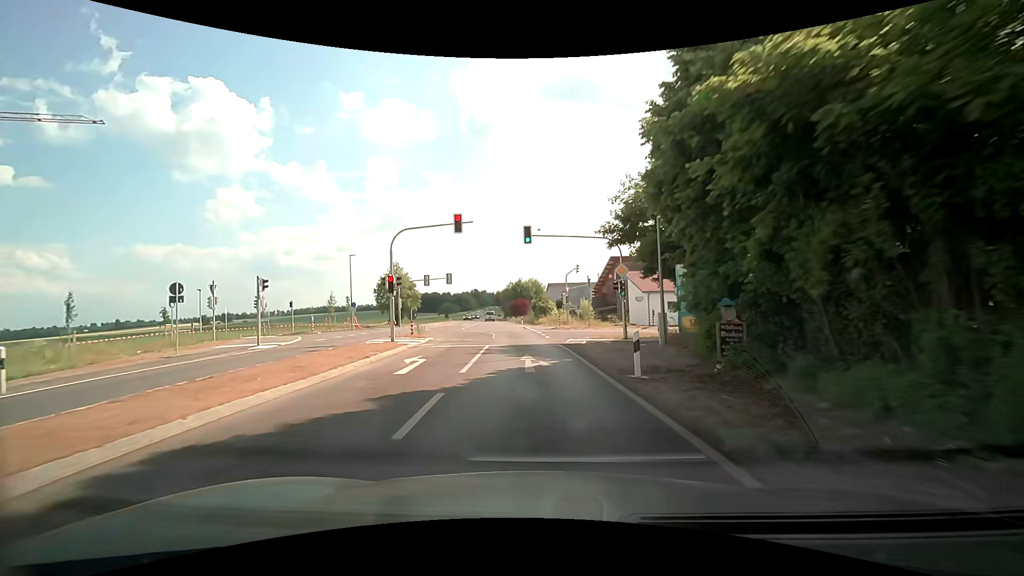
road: secondary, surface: asphalt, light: Day
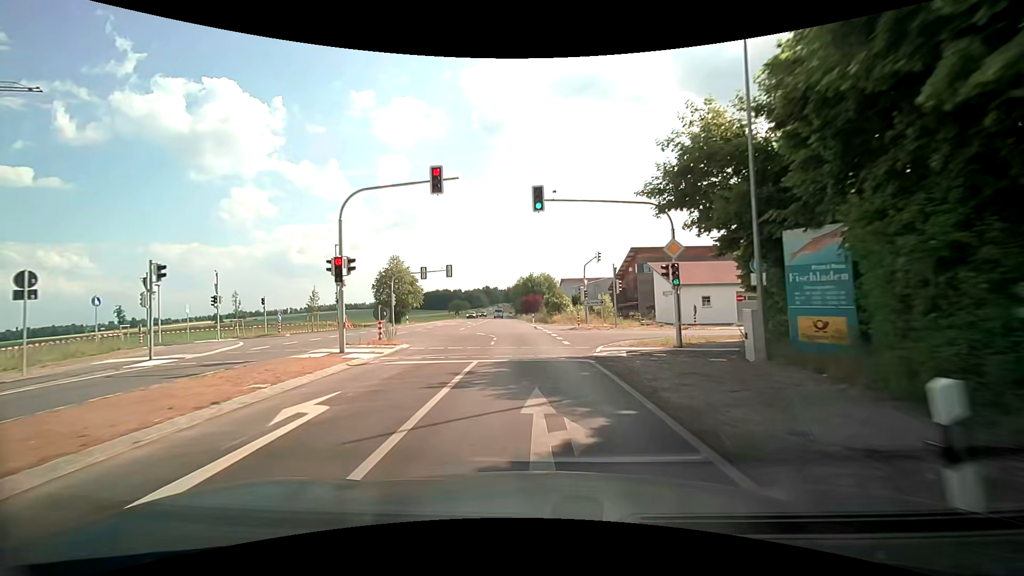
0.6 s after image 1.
(0.0, +7.9) m; 0°
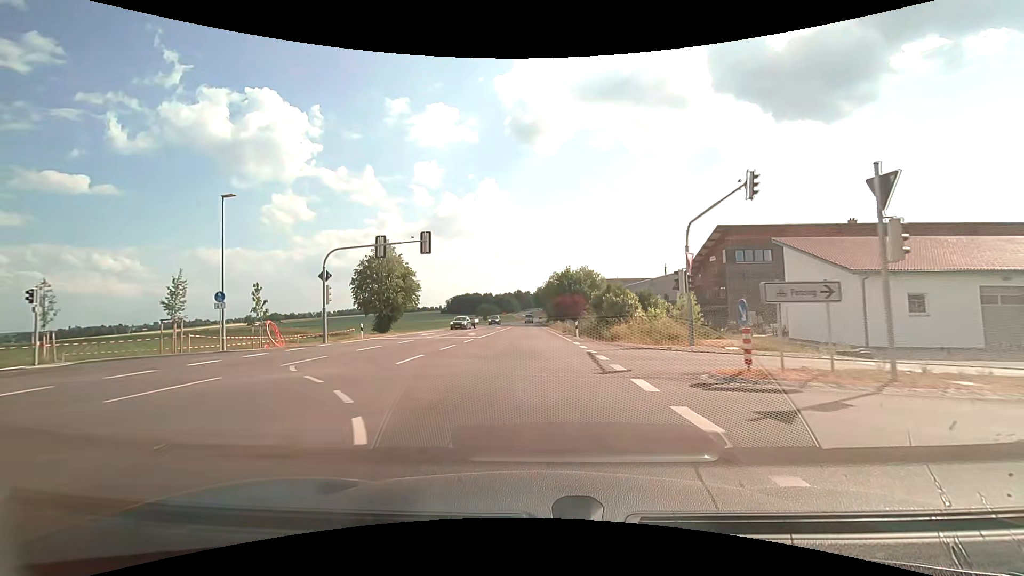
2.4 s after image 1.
(-1.0, +23.9) m; -5°
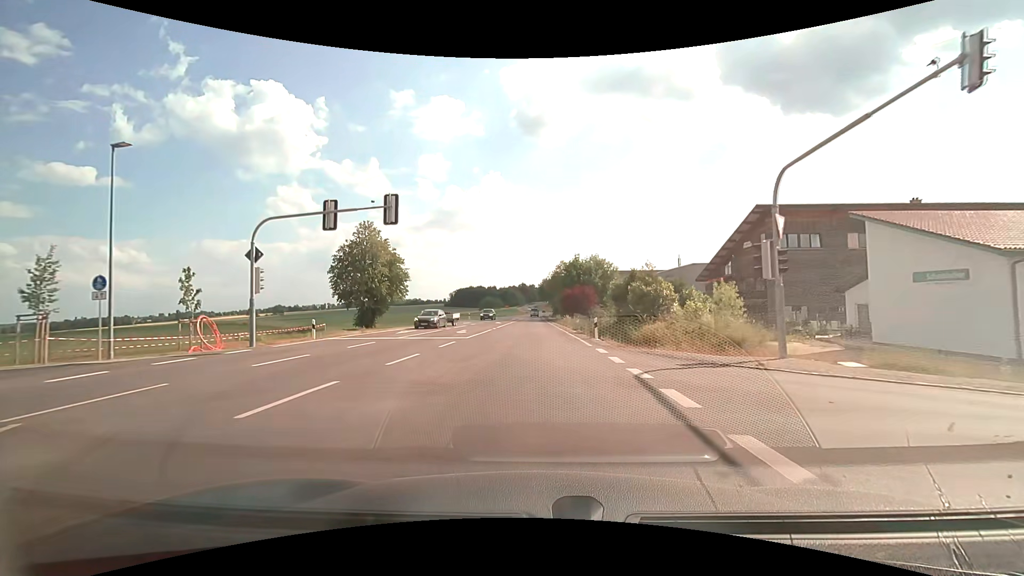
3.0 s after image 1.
(0.0, +8.0) m; -1°
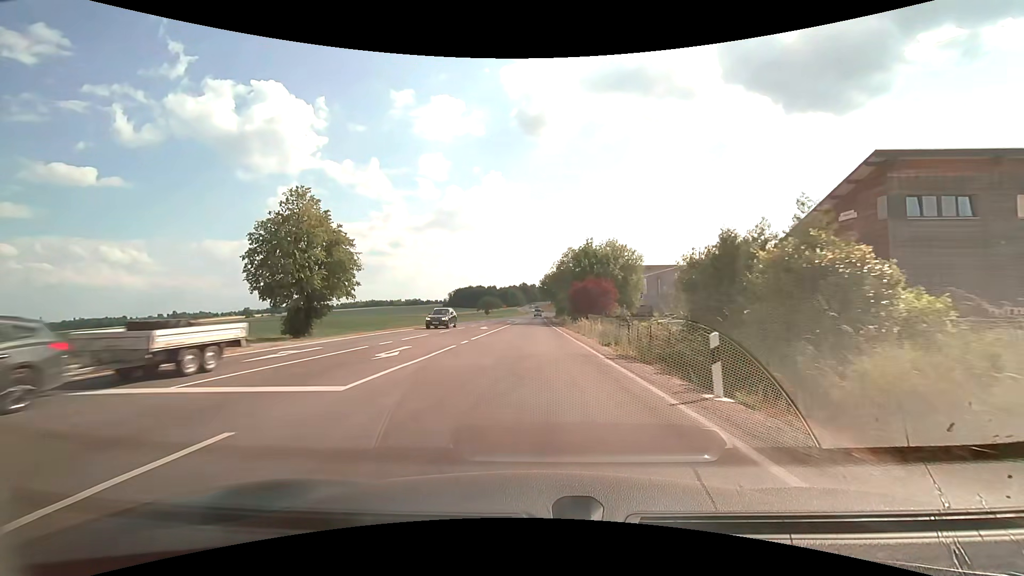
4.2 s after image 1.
(0.0, +15.9) m; 0°
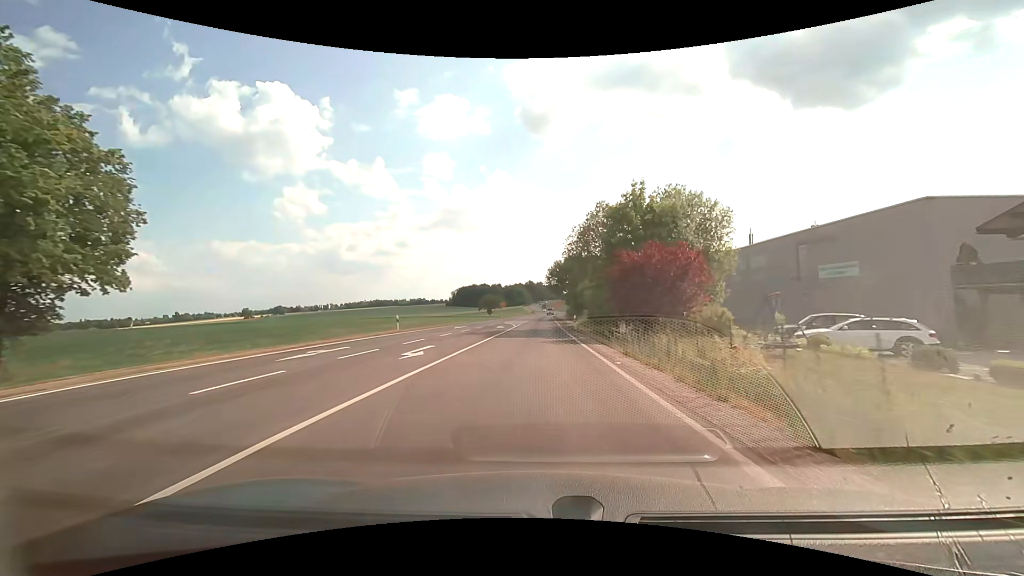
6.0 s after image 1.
(-0.1, +23.9) m; -1°
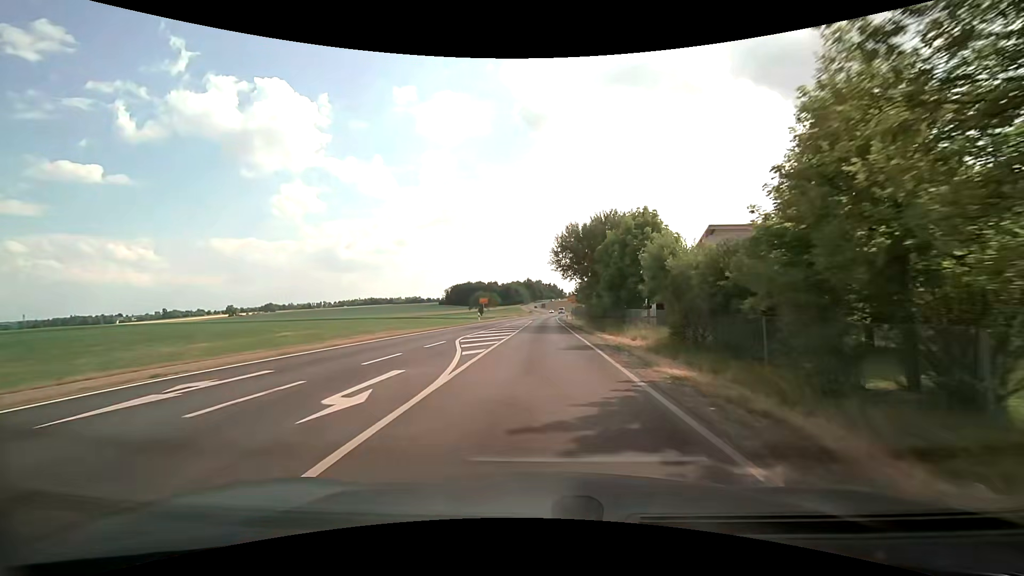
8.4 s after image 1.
(-0.1, +31.8) m; 0°
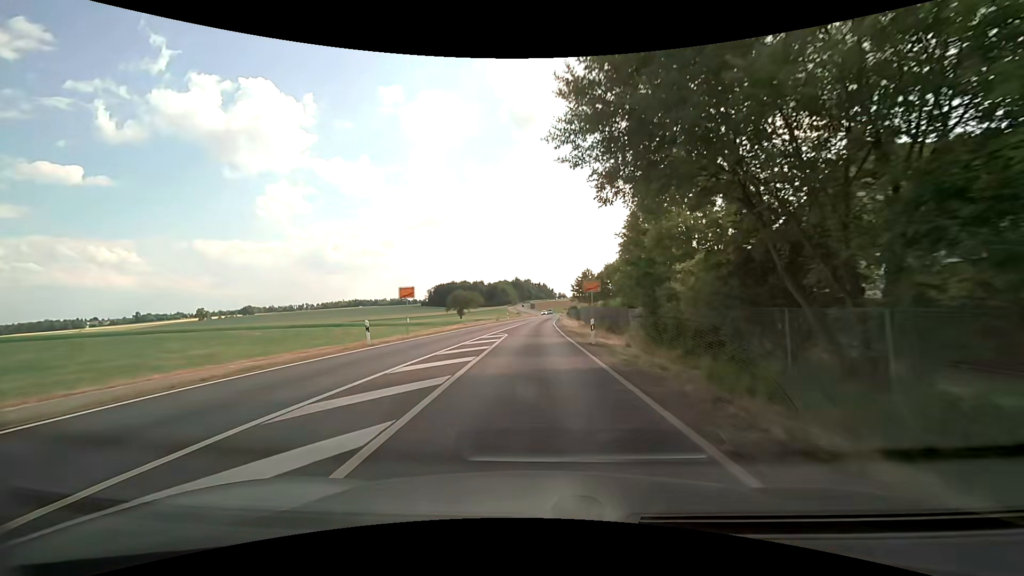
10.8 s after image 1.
(+0.6, +31.3) m; +2°
(0, +10) (0, +20) (0, +30) (0, +40) (0, +50) (+1, +60) (+1, +70) (+1, +80) (+2, +90) (+2, +100) m
